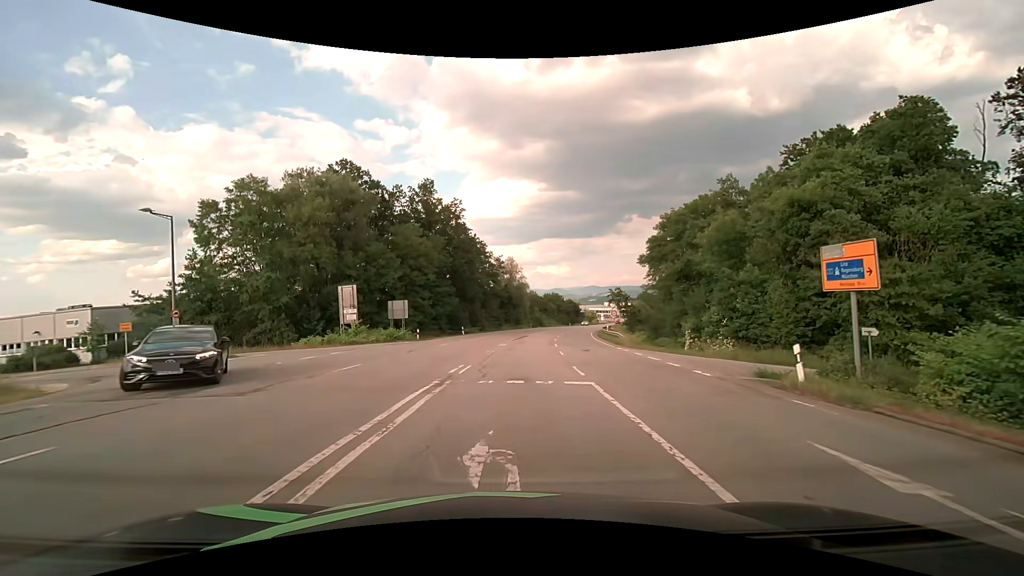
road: secondary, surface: asphalt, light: Day
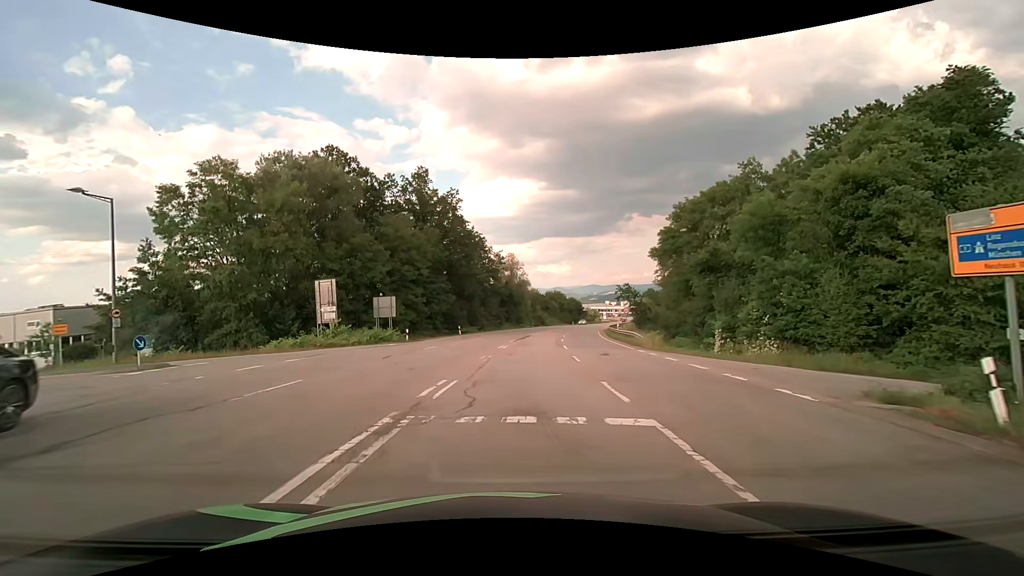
(0.0, +4.9) m; +1°
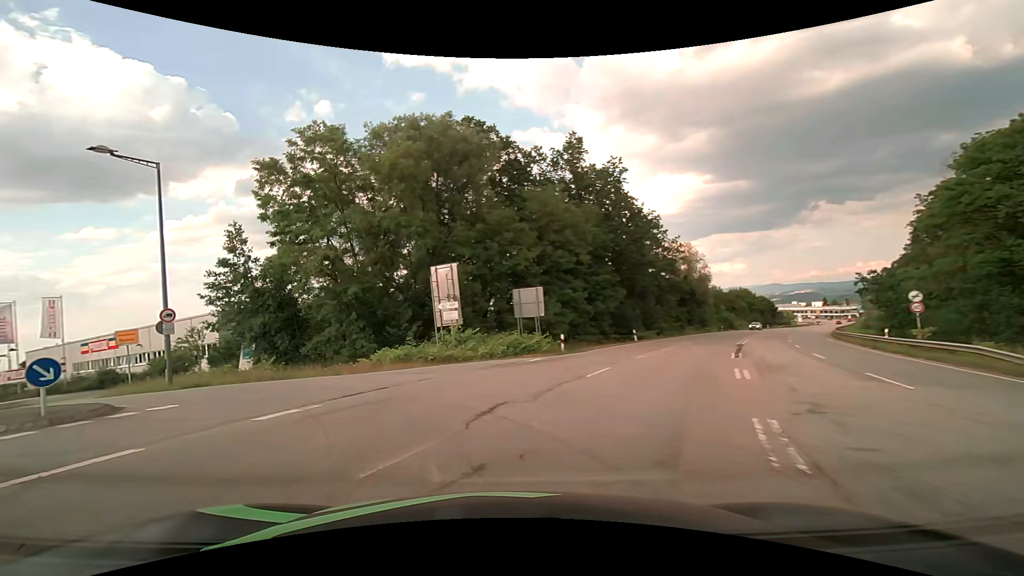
(-1.4, +12.7) m; -18°
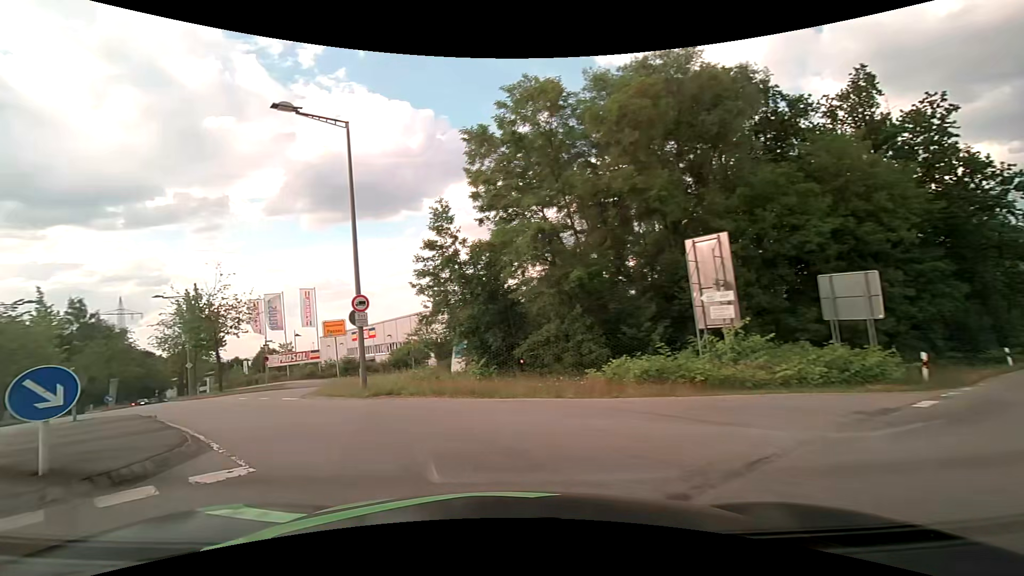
(-1.7, +7.4) m; -25°
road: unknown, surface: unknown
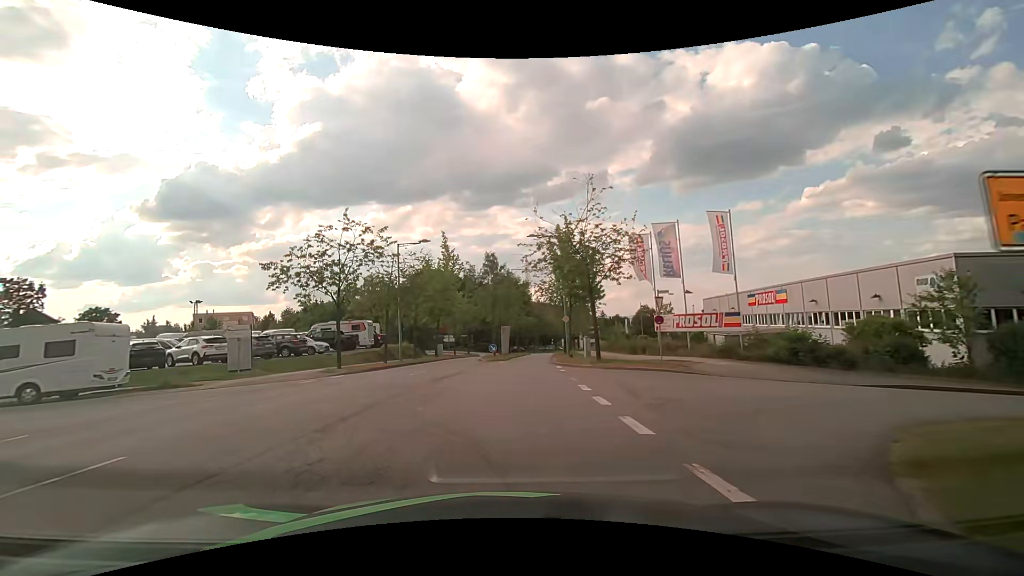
(-6.7, +15.1) m; -42°
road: residential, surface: asphalt
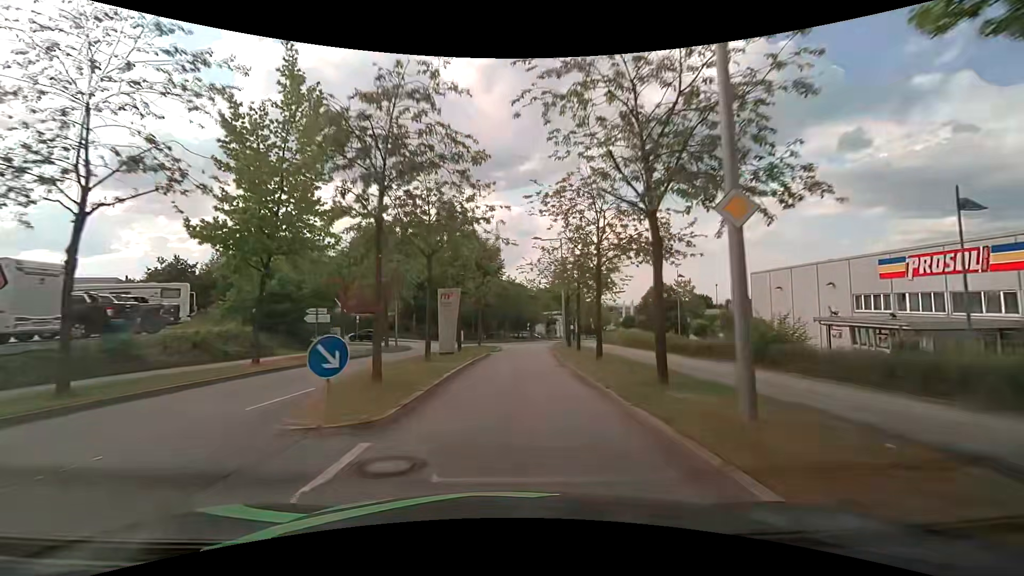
(+0.9, +30.7) m; +4°
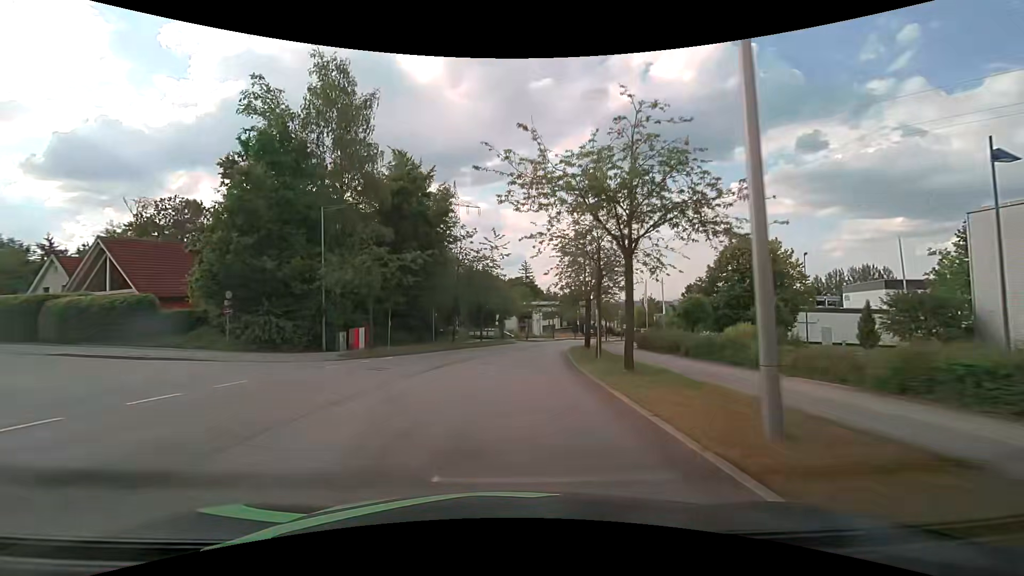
(+1.2, +35.9) m; +4°
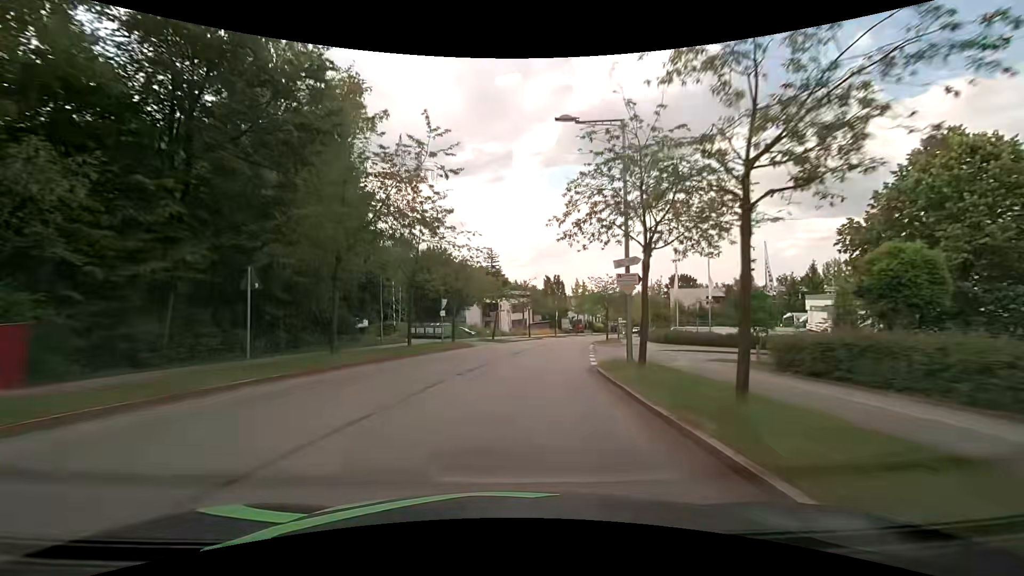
(+0.6, +22.7) m; +4°
(0, +10) (+1, +20) (+2, +30) (+4, +40) (+6, +49) (+9, +59) (+12, +69) (+15, +78) (+18, +88) (+22, +97) m
